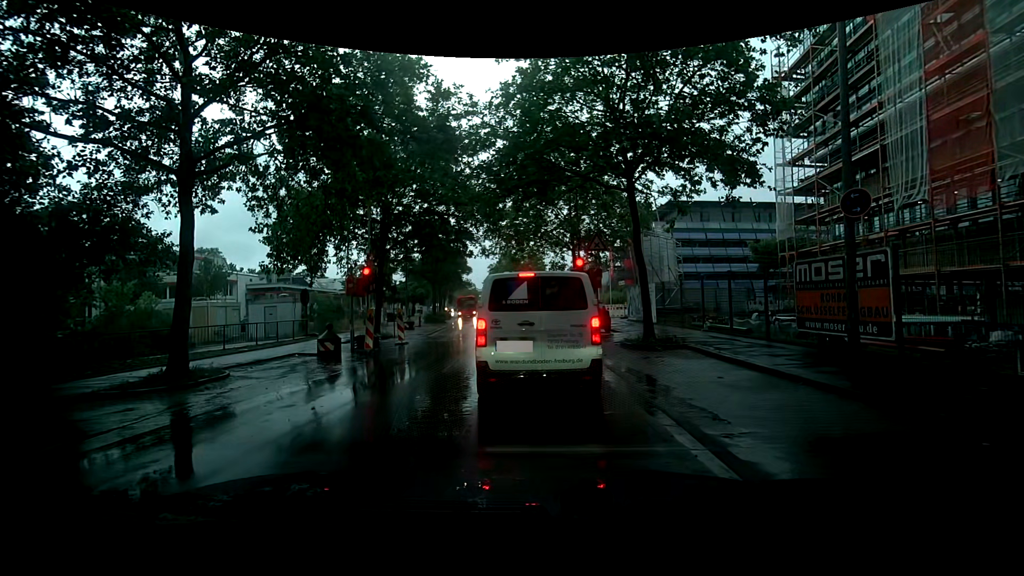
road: tertiary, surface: asphalt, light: Day
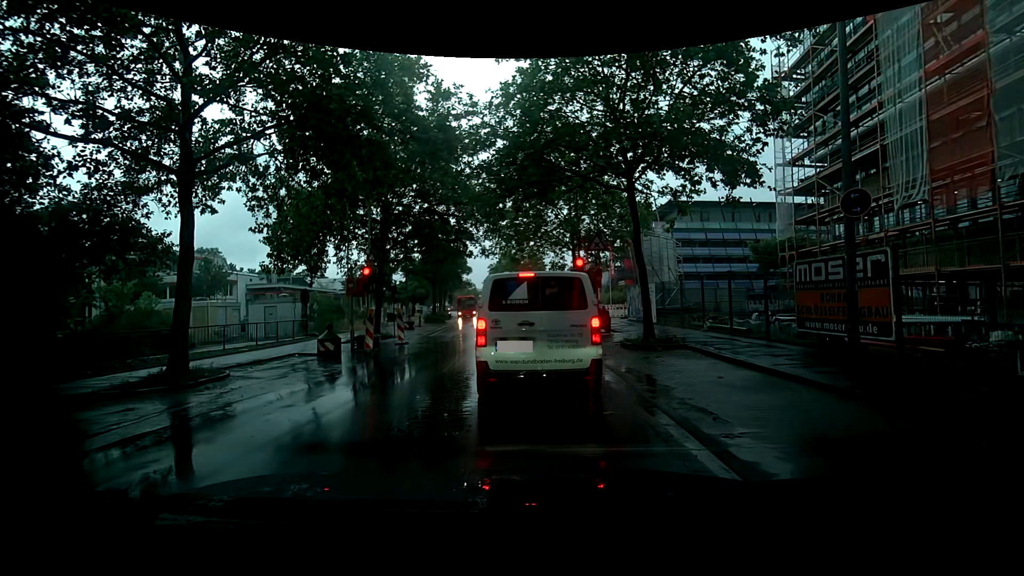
(0.0, 0.0) m; 0°
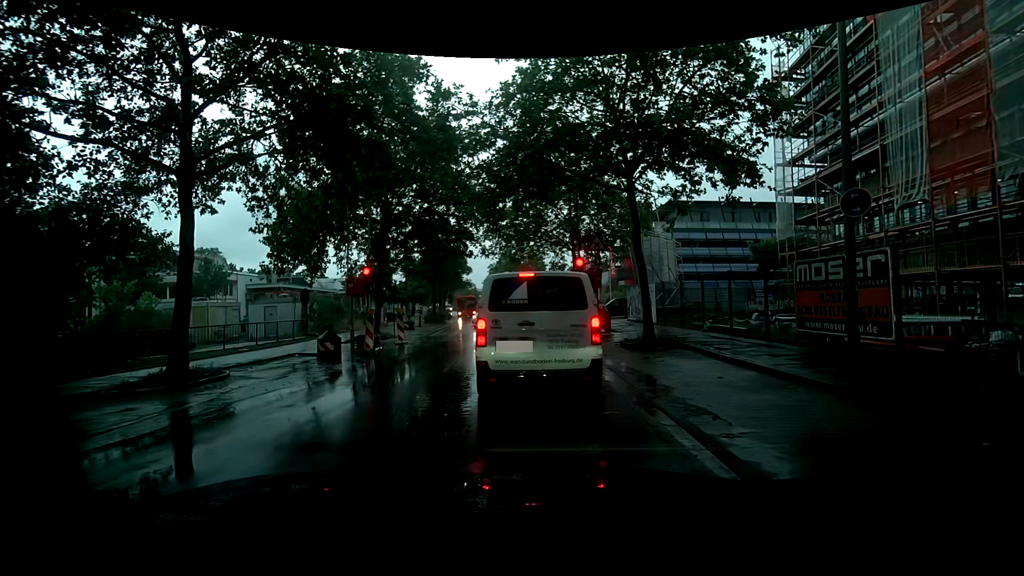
(0.0, 0.0) m; 0°
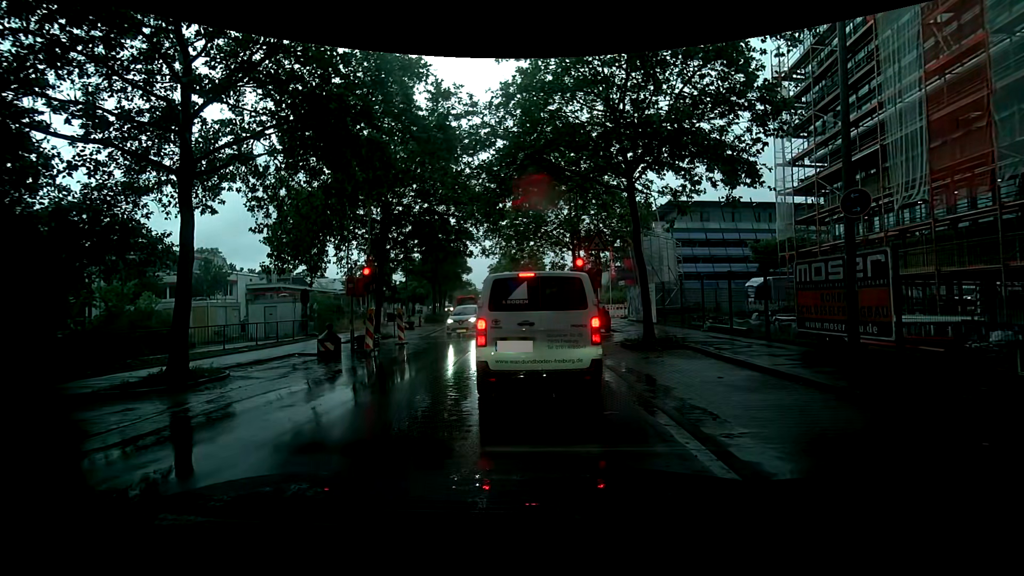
(0.0, 0.0) m; 0°
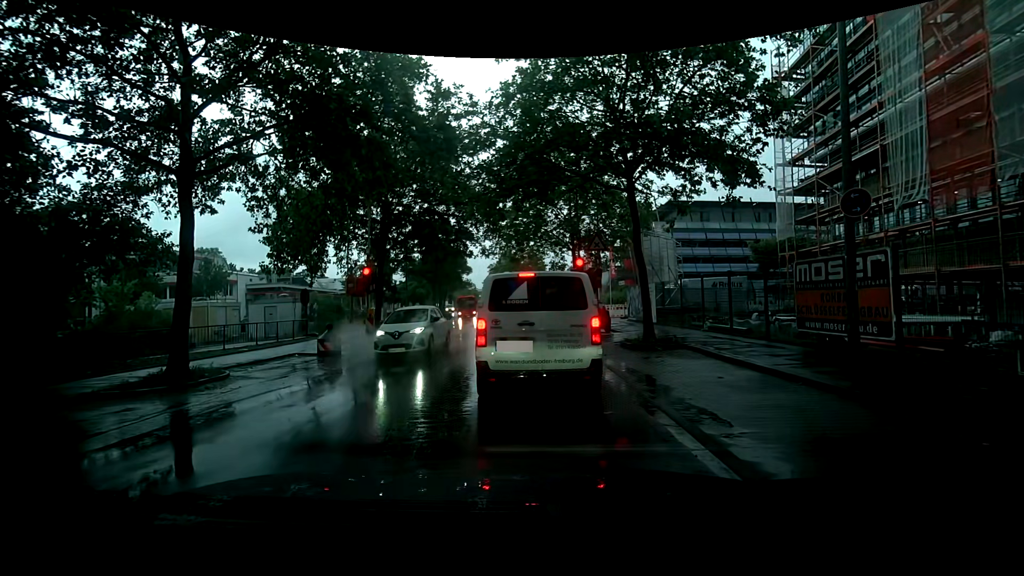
(0.0, 0.0) m; 0°
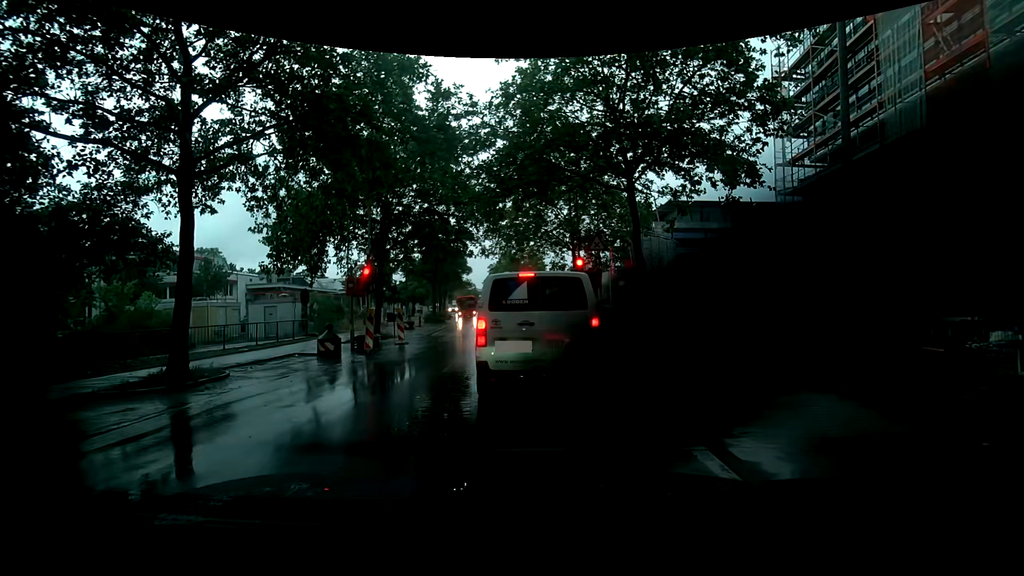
(0.0, 0.0) m; 0°
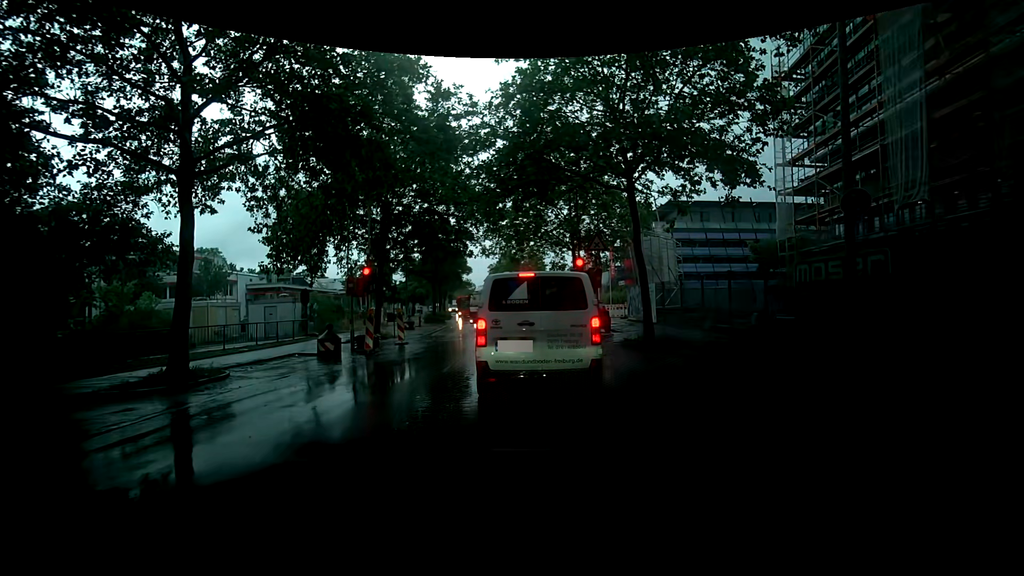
(0.0, 0.0) m; 0°
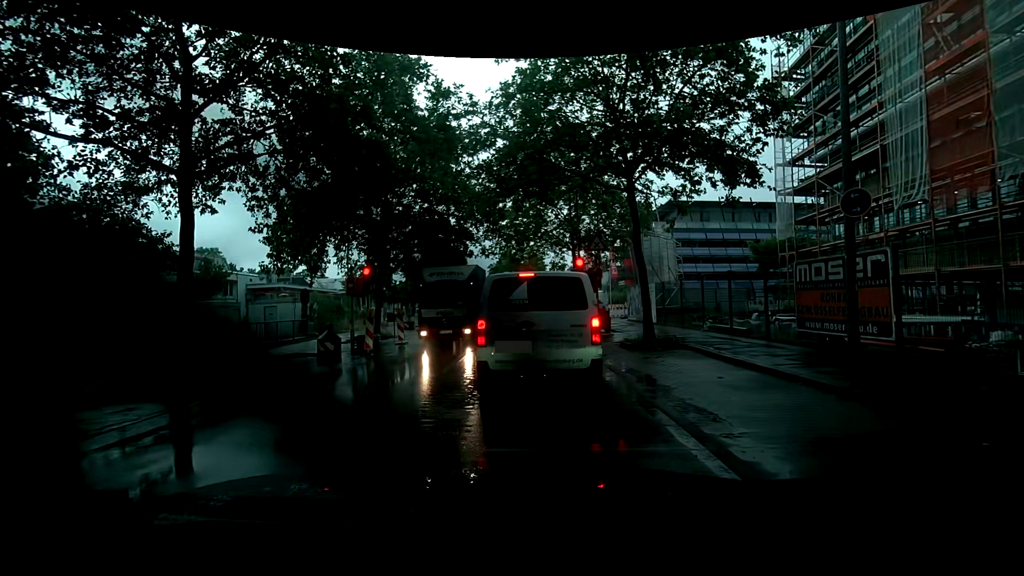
(0.0, 0.0) m; 0°
